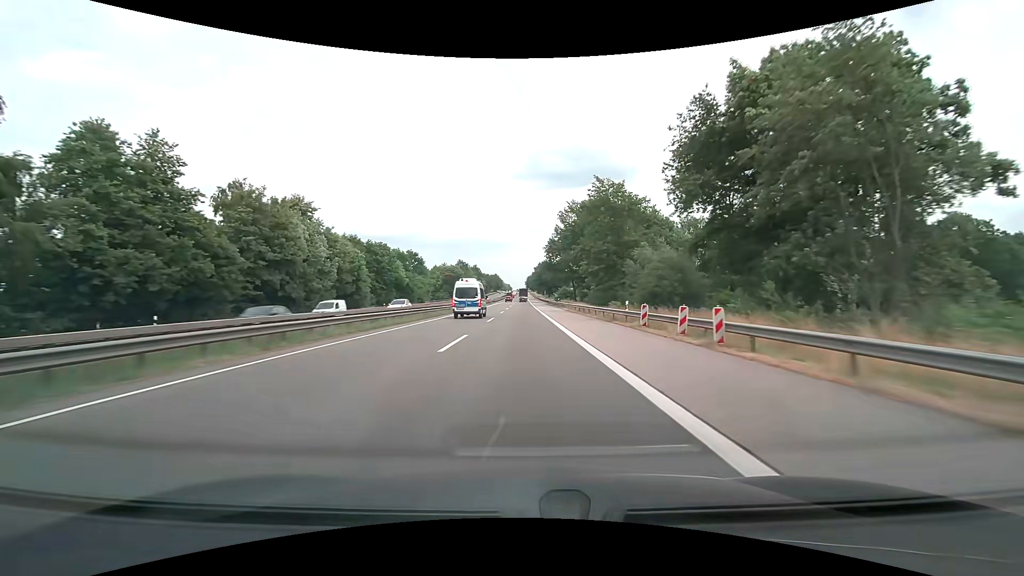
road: motorway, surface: asphalt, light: Day
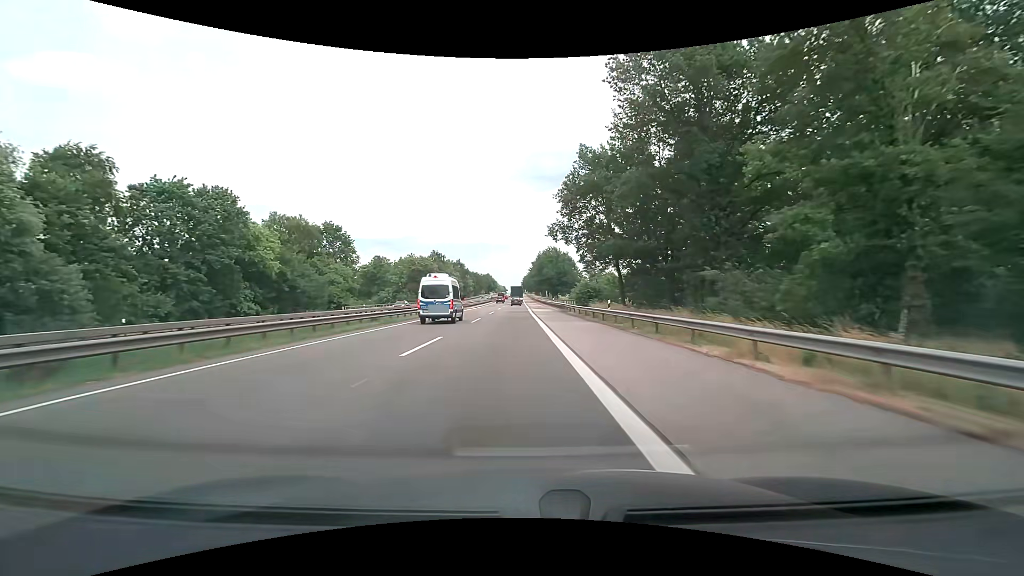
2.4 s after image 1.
(+0.4, +52.5) m; +1°
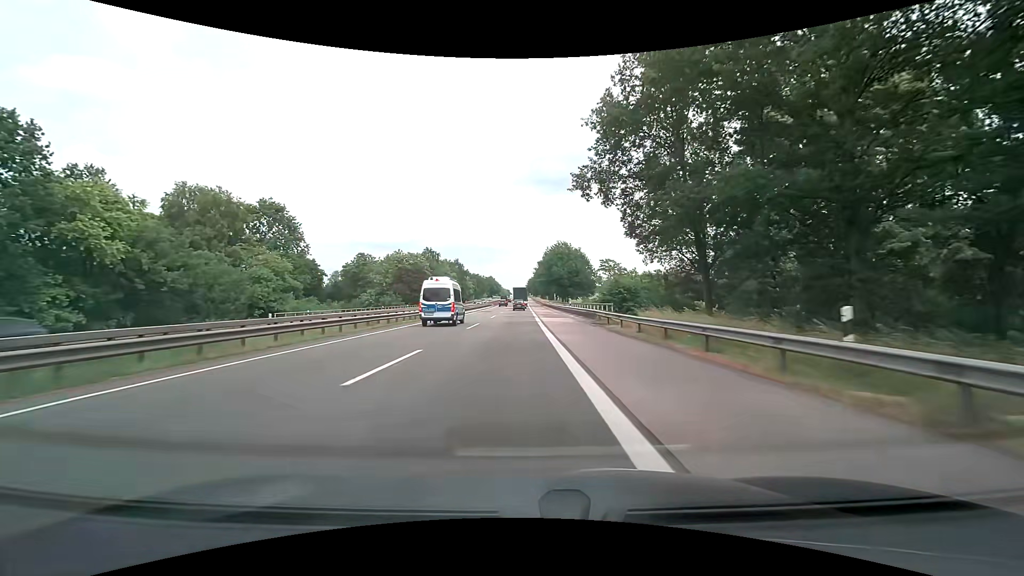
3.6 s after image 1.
(-0.2, +21.0) m; -1°
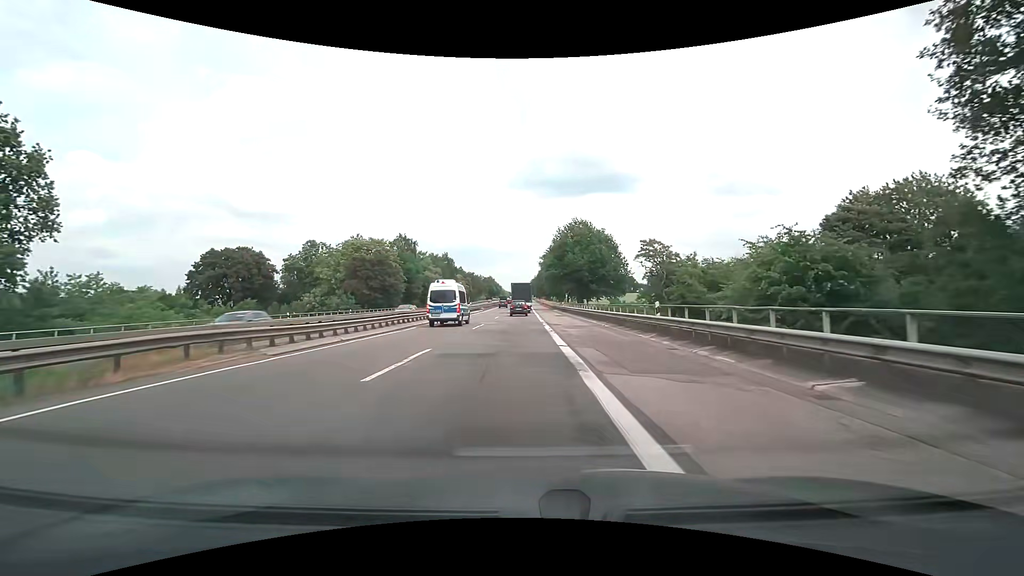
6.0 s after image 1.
(-0.3, +34.2) m; 0°
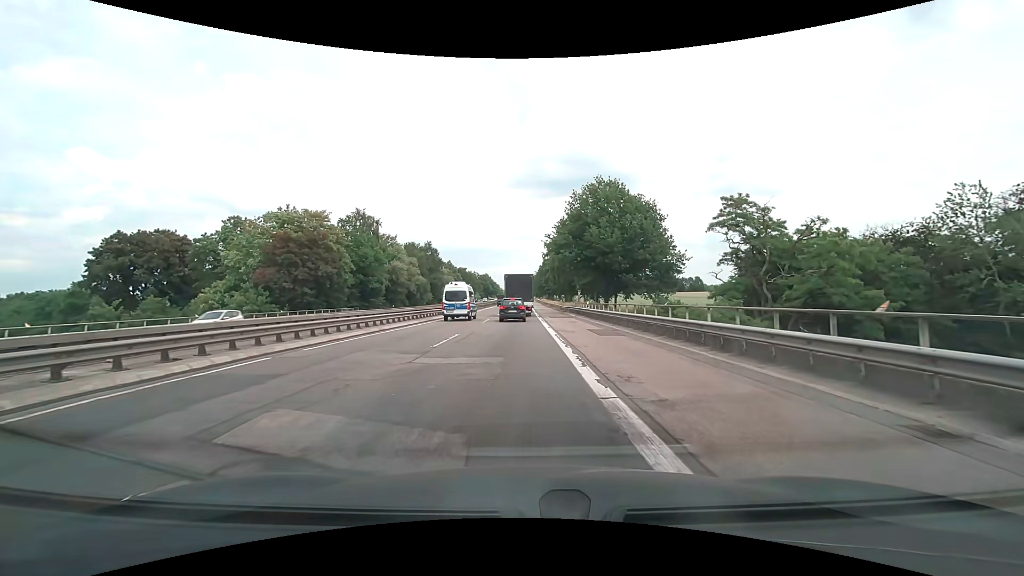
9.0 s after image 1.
(-0.1, +28.2) m; 0°
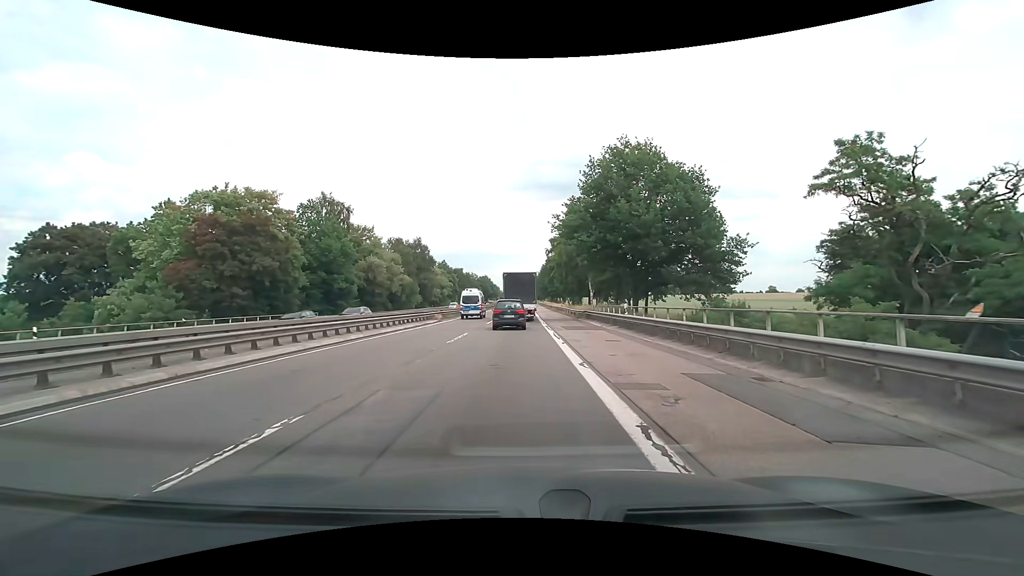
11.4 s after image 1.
(0.0, +14.7) m; 0°
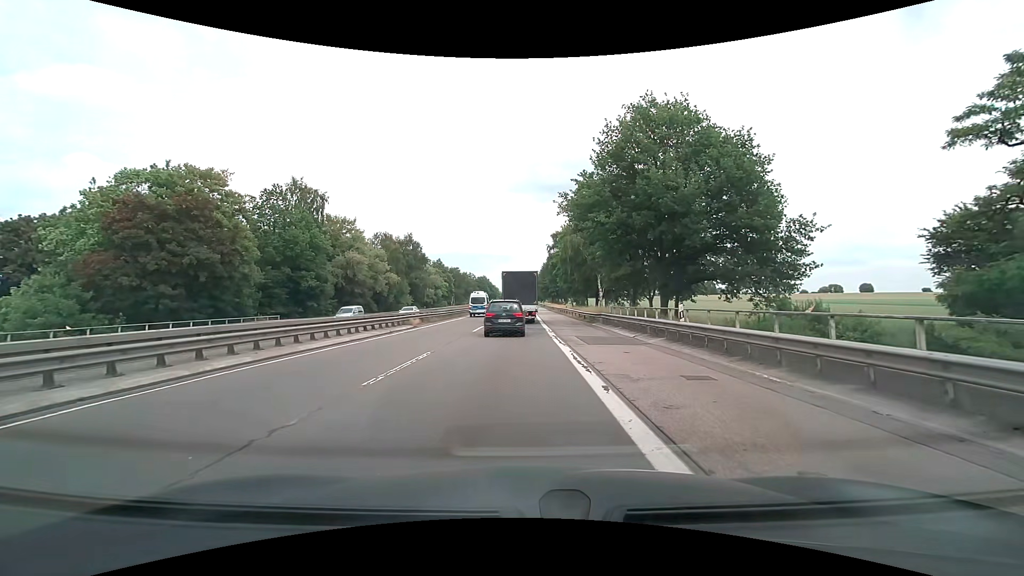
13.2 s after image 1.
(-0.1, +9.2) m; 0°
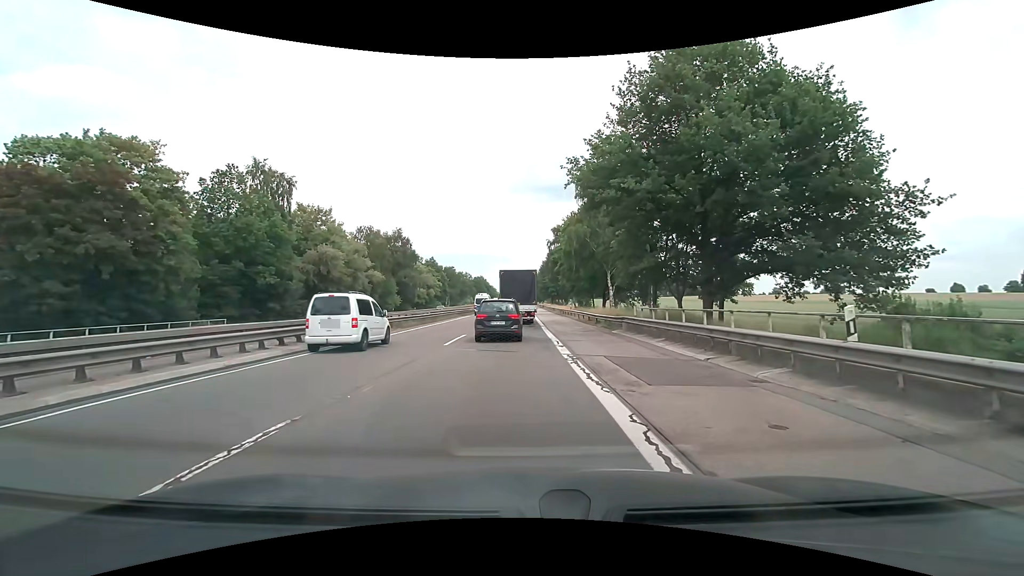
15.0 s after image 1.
(0.0, +8.6) m; 0°
(0, +10) (0, +20) (0, +30) (0, +40) (0, +50) (0, +60) (0, +70) (0, +80) (0, +90) (0, +100) m
